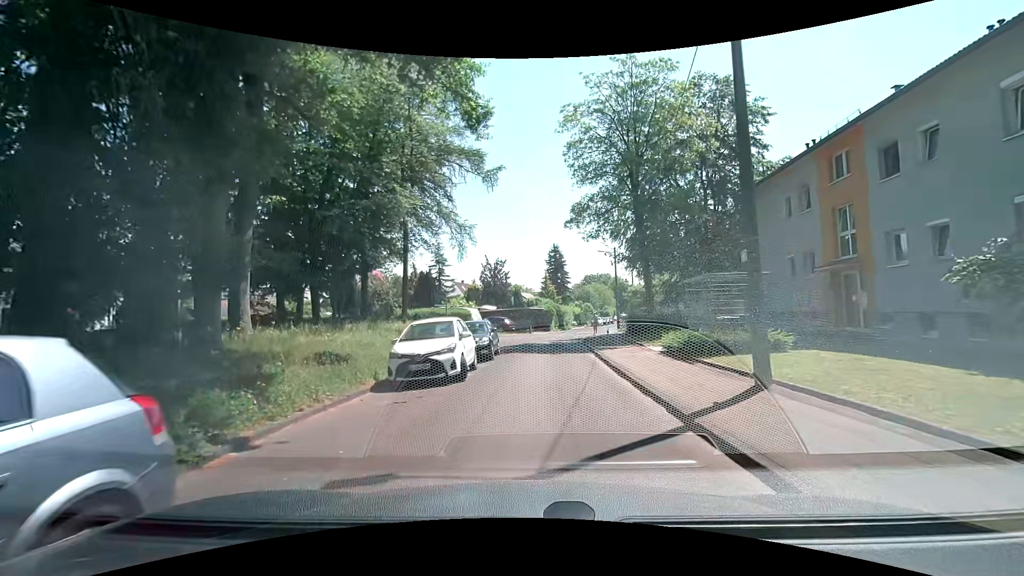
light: Day
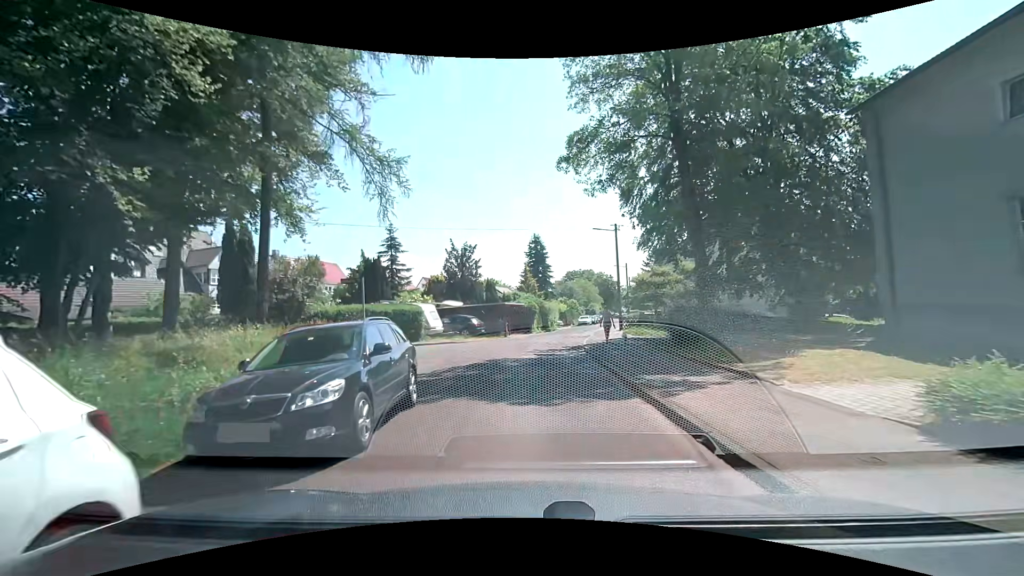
(+0.4, +11.9) m; +2°
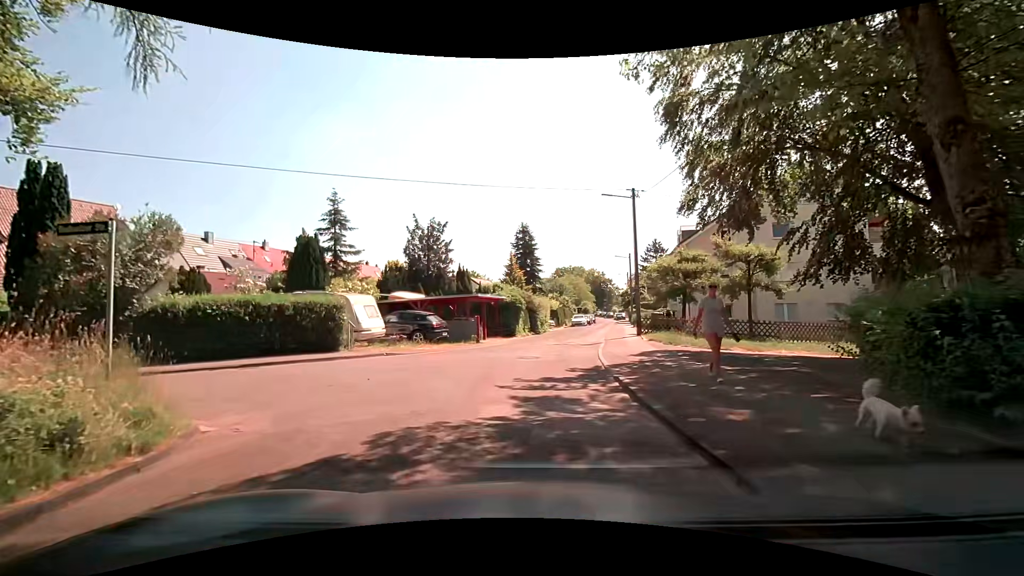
(+0.4, +10.5) m; +2°
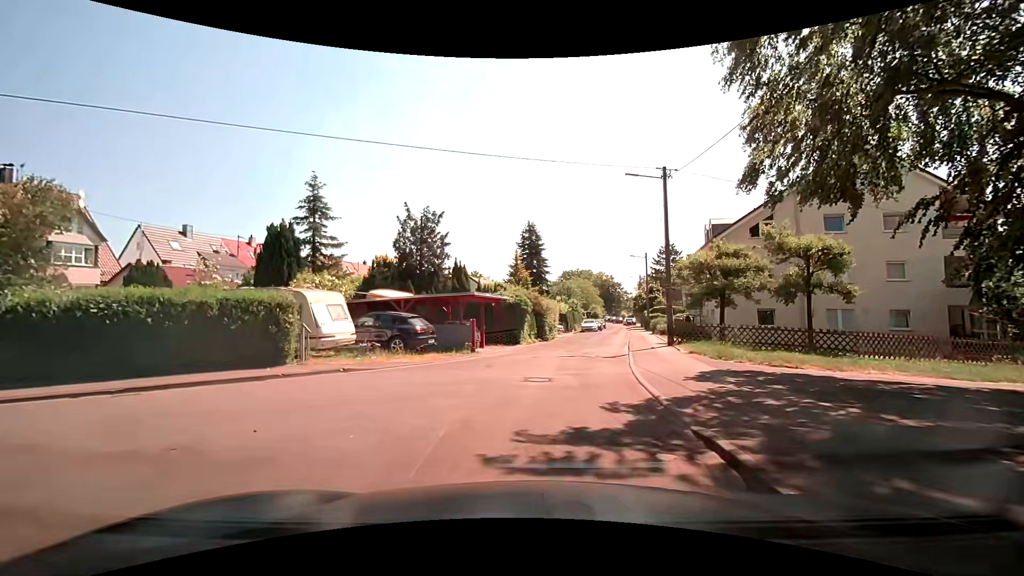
(0.0, +4.8) m; 0°
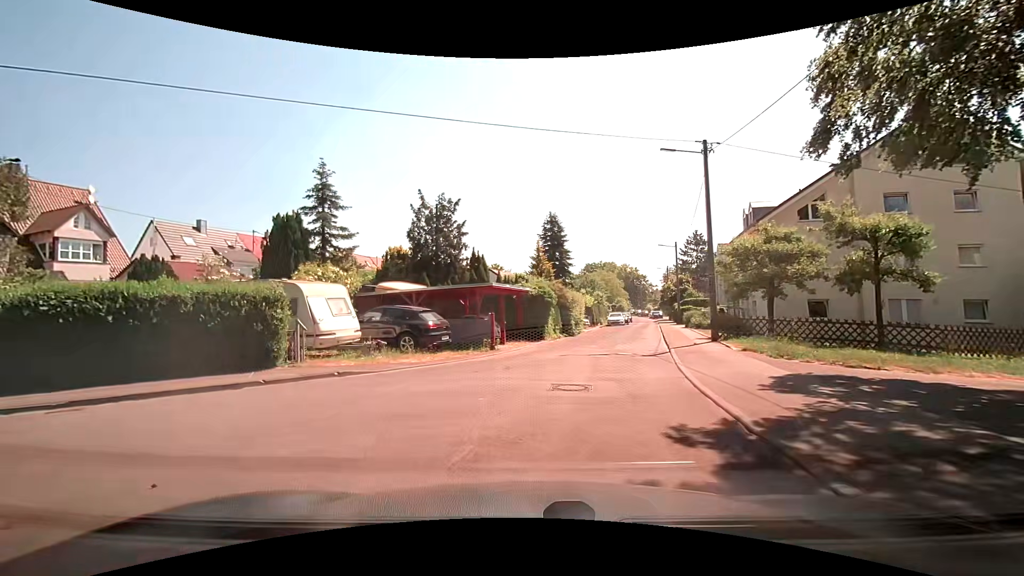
(0.0, +2.2) m; -3°
